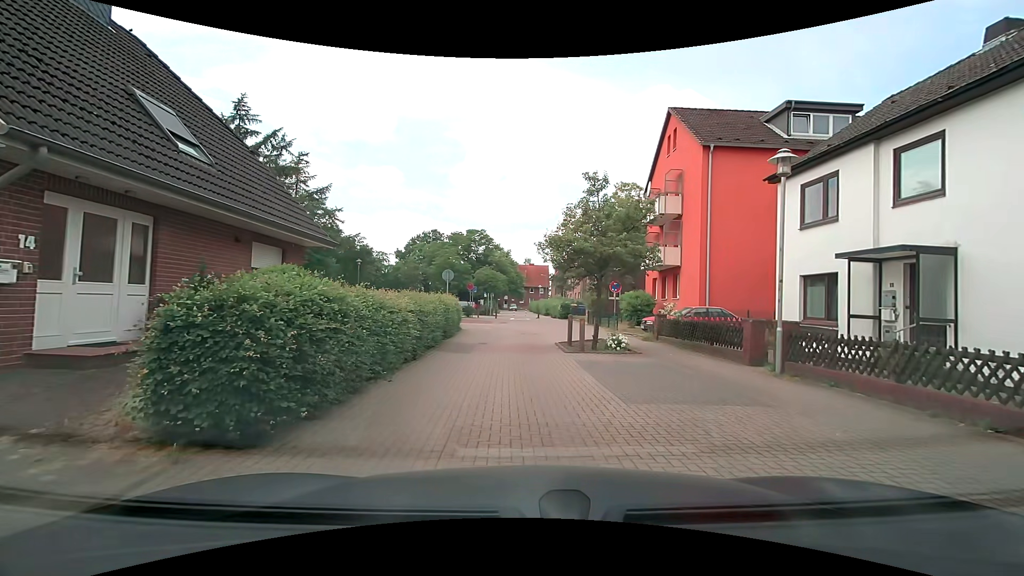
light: Day
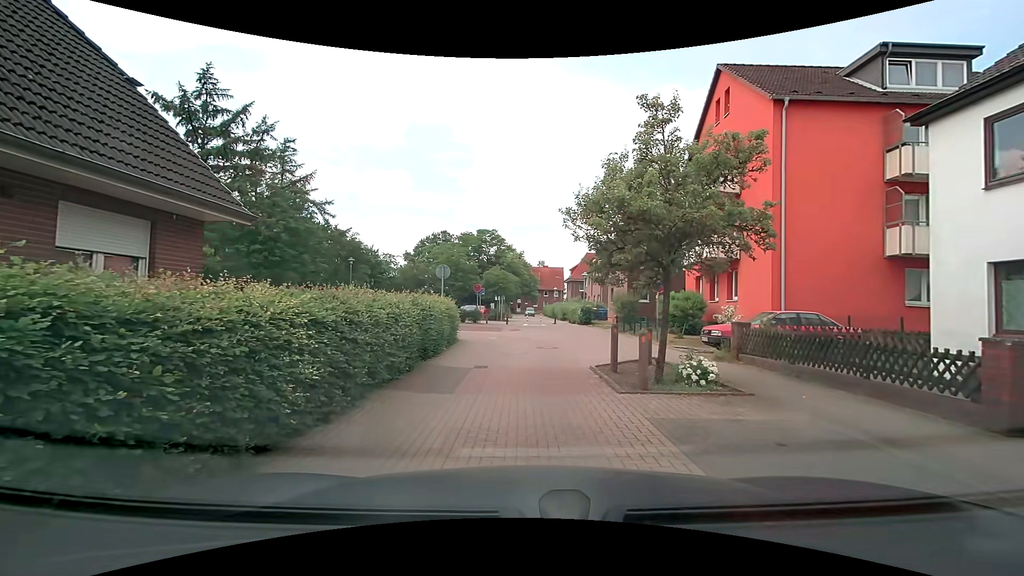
(+0.1, +5.6) m; -2°
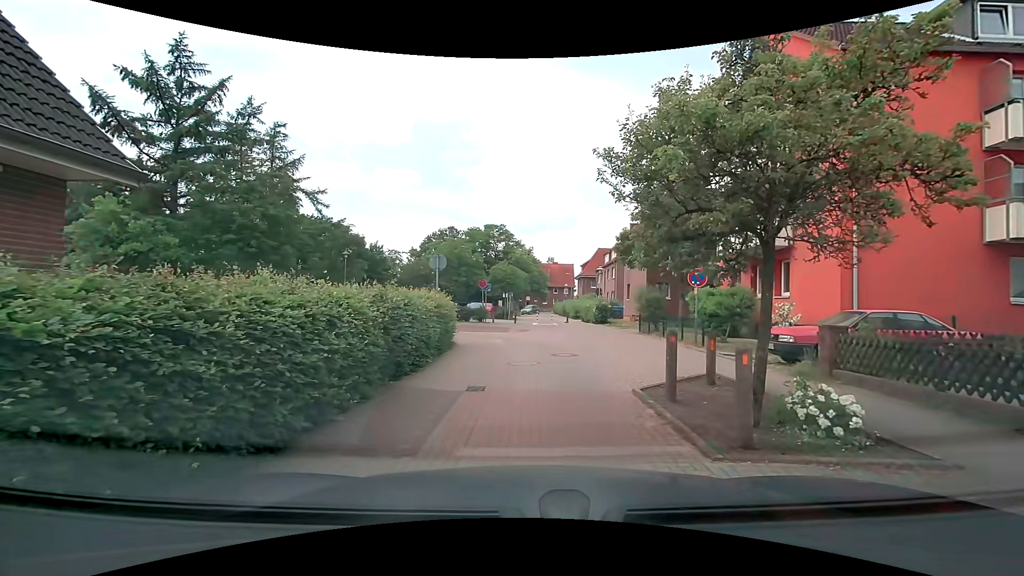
(+0.1, +3.3) m; +1°
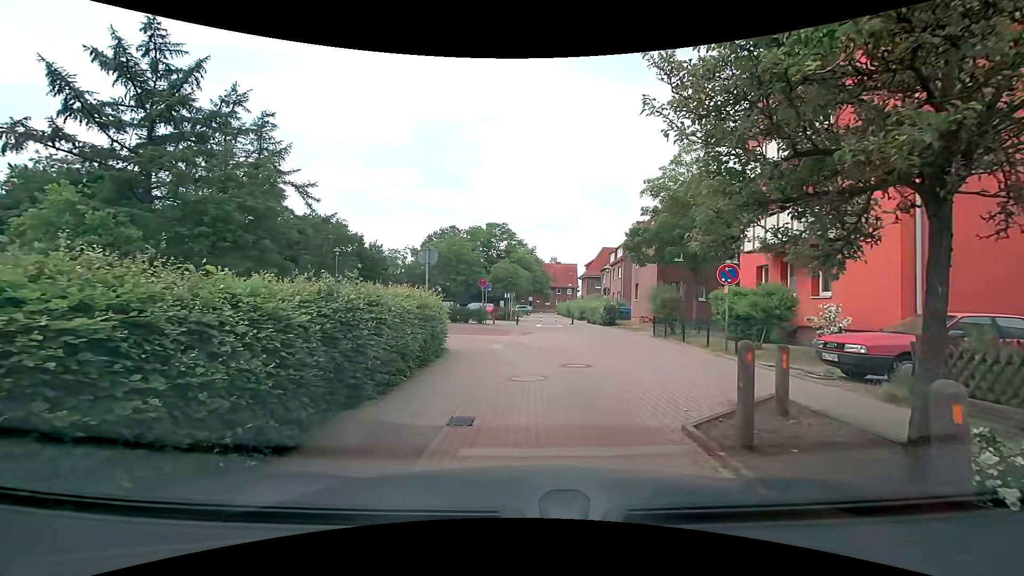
(0.0, +2.2) m; -1°
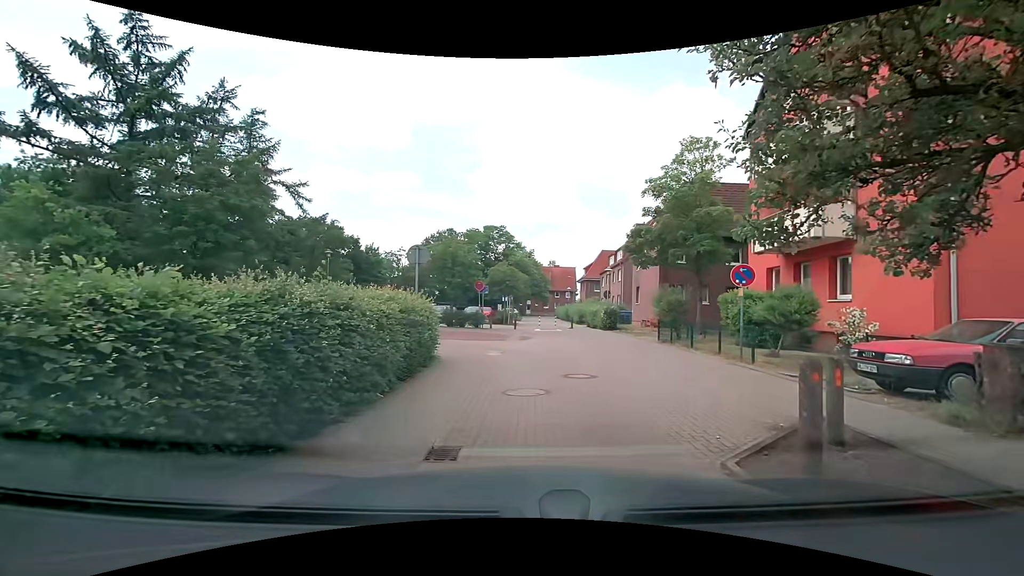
(0.0, +1.1) m; +1°
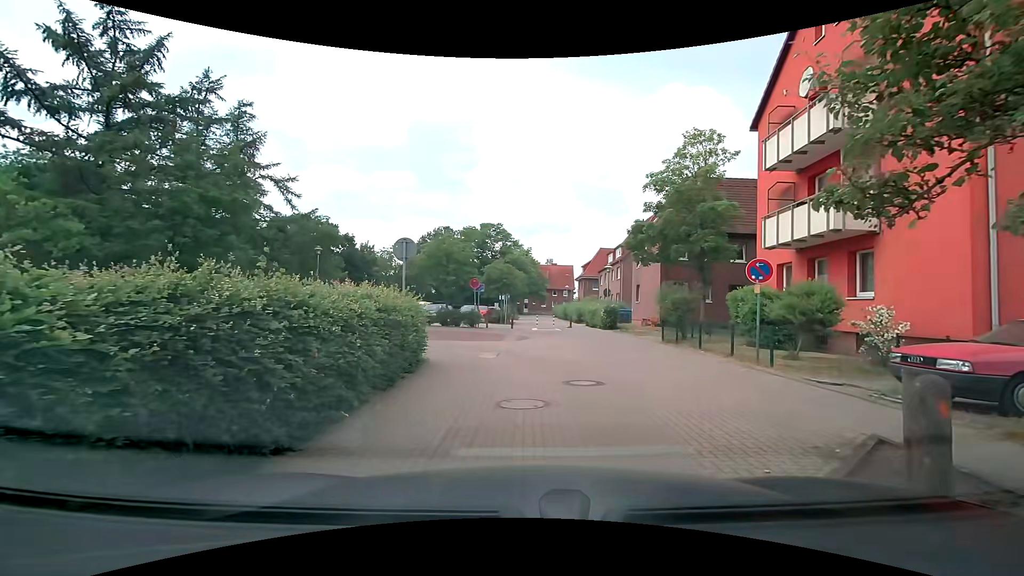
(0.0, +1.1) m; +1°
